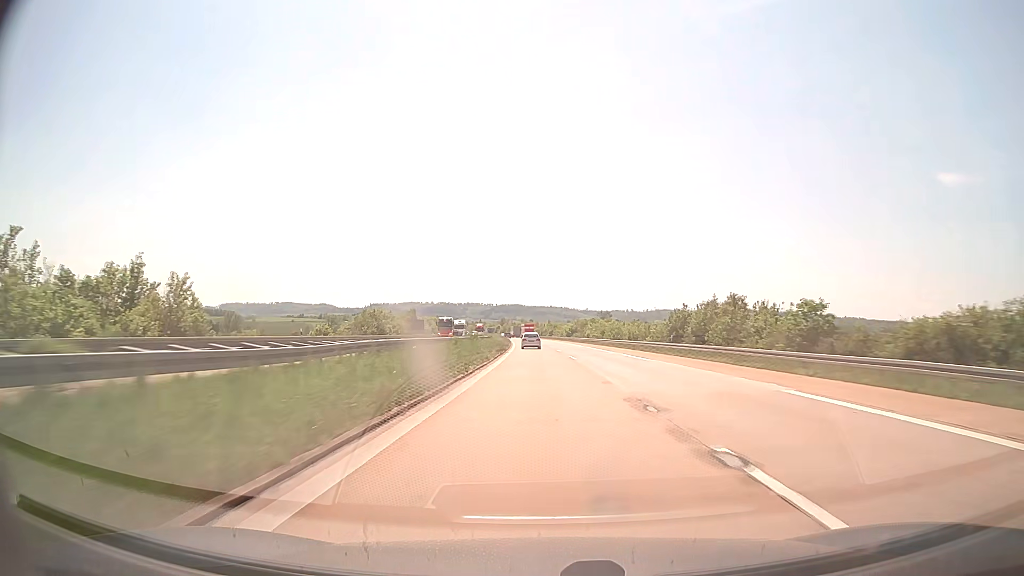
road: motorway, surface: concrete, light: Day
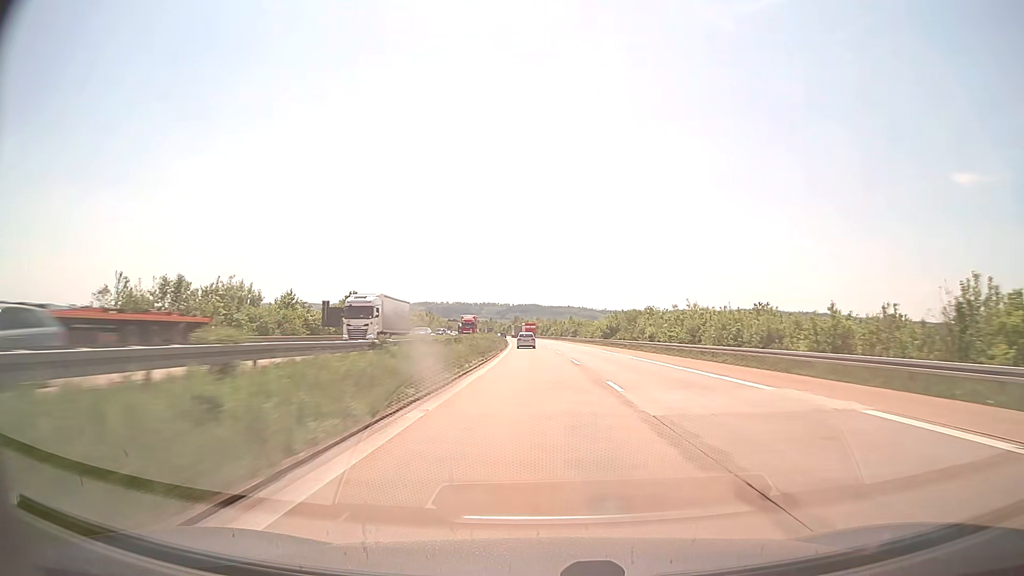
(-0.8, +59.5) m; -1°
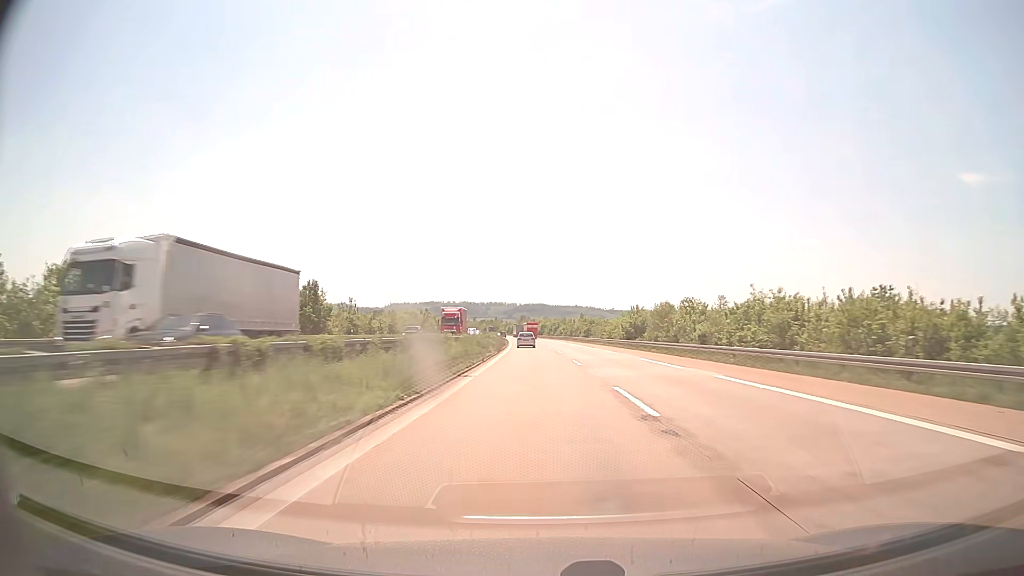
(-0.1, +19.8) m; -1°
